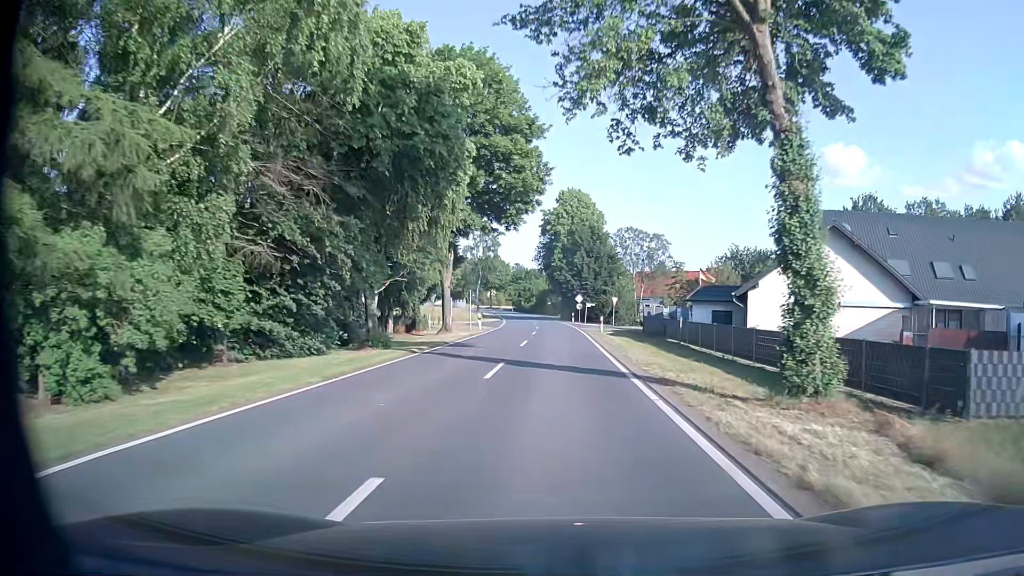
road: tertiary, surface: asphalt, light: Day
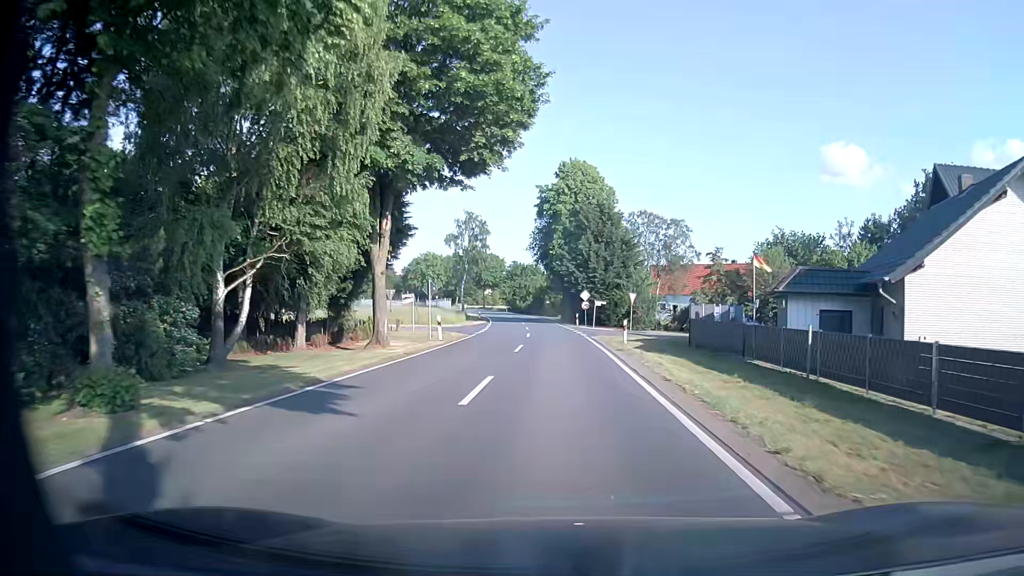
(+0.1, +15.5) m; +1°
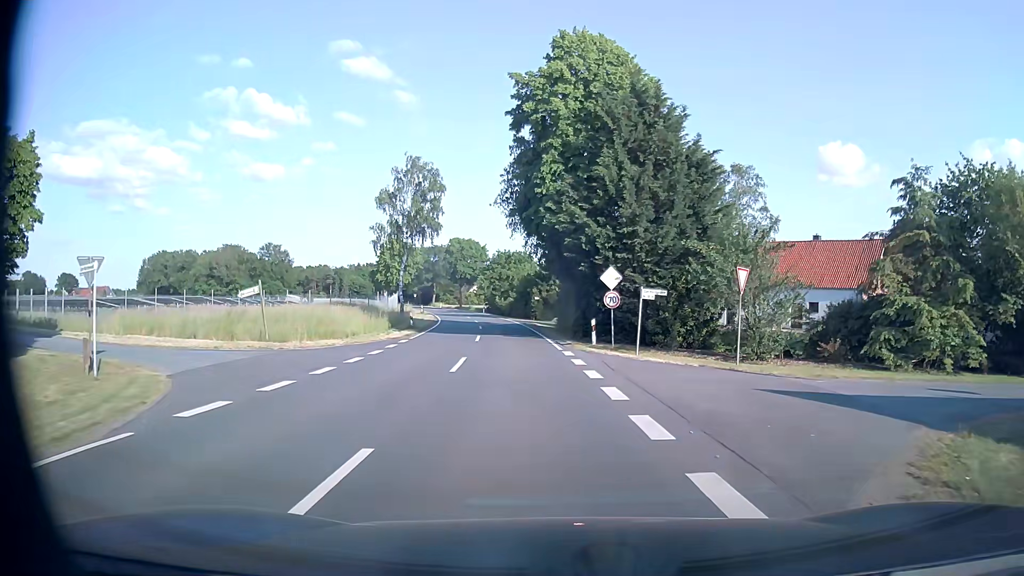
(0.0, +30.4) m; 0°
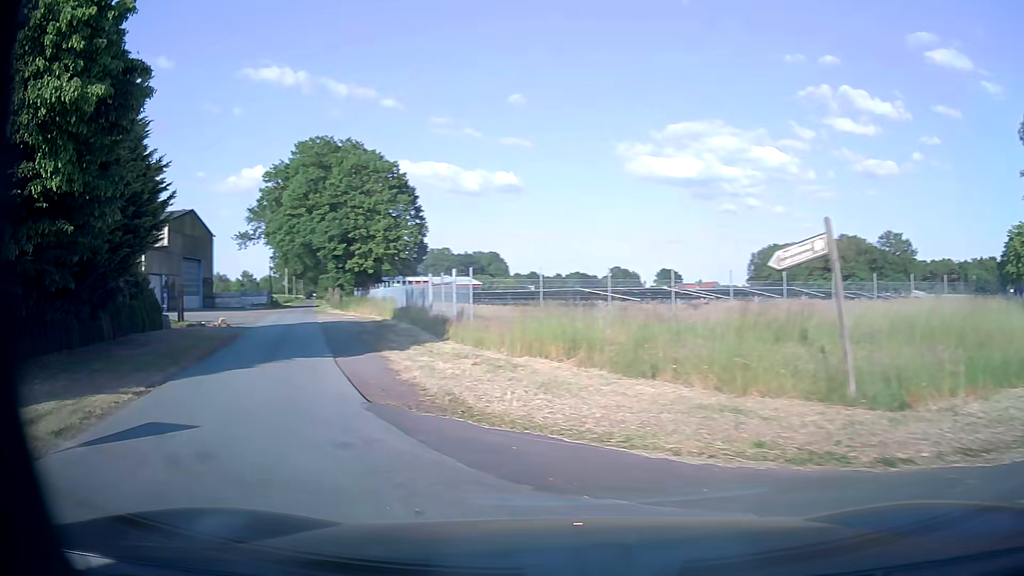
(-6.2, +18.8) m; -53°
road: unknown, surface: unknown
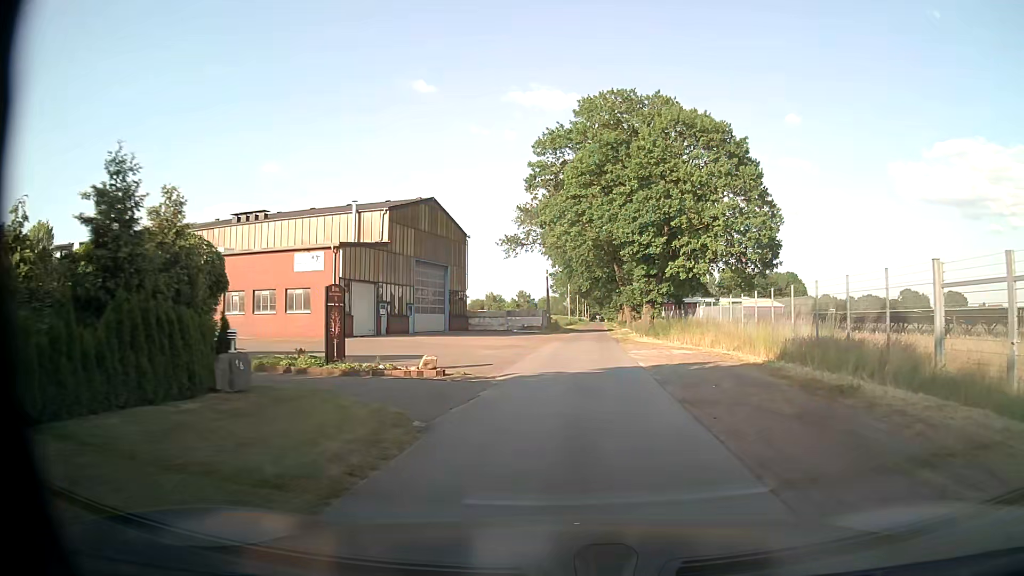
(-7.4, +18.5) m; -24°
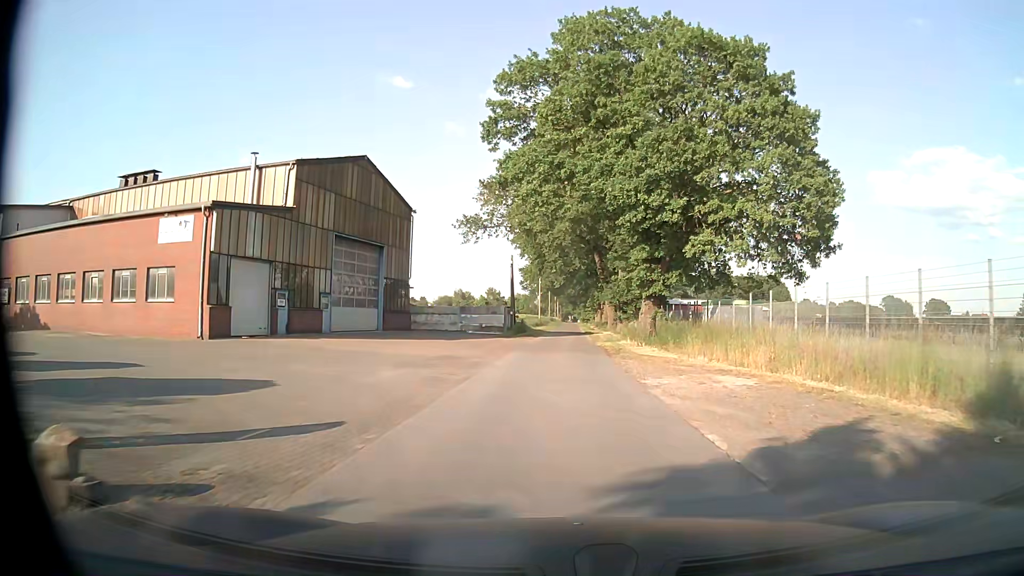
(+0.3, +12.7) m; +2°
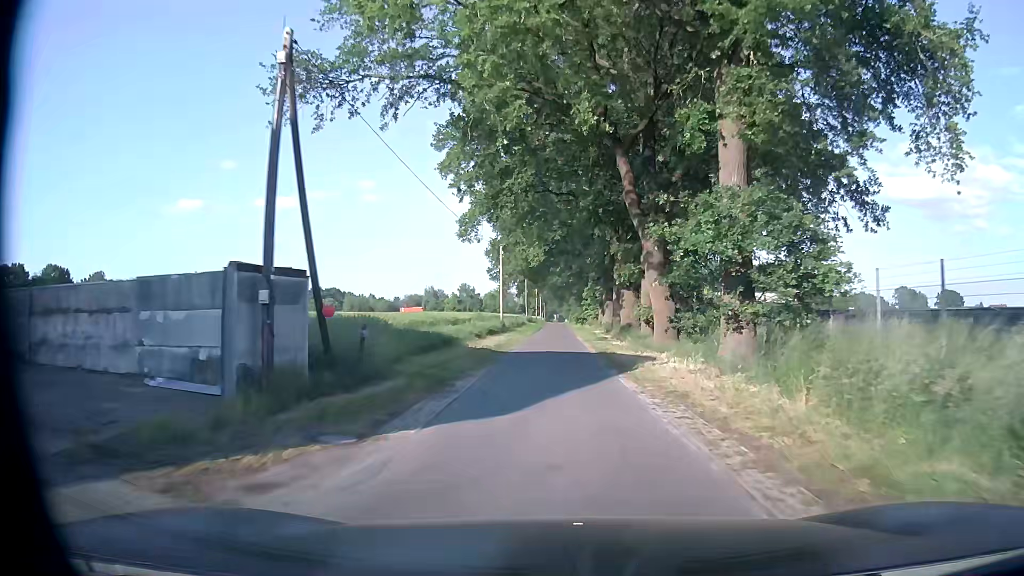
(+1.1, +37.6) m; +2°
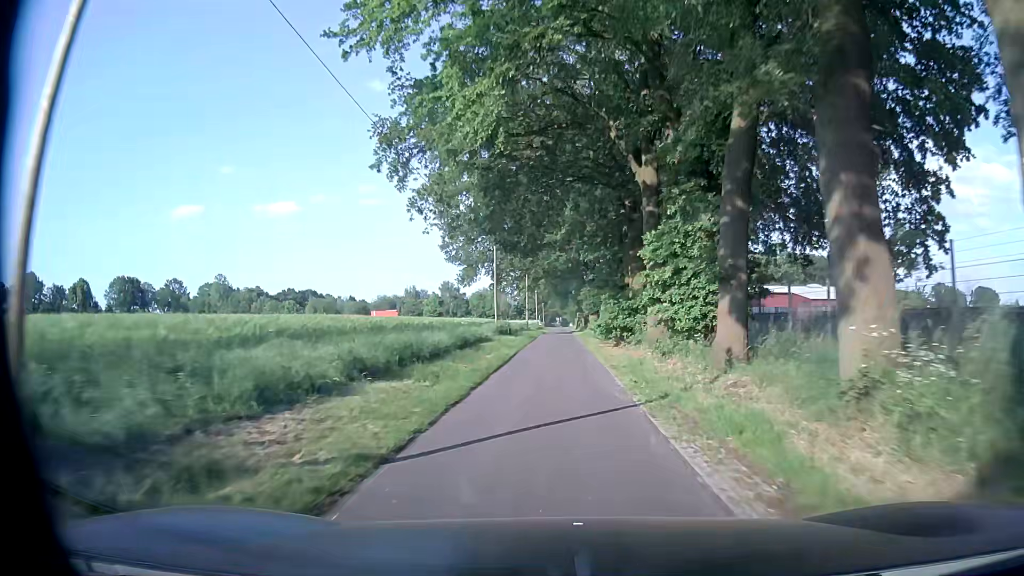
(0.0, +42.0) m; 0°
(0, +10) (0, +20) (0, +30) (0, +40) (0, +50) (0, +60) (0, +70) (0, +80) (0, +90) (0, +100) m
